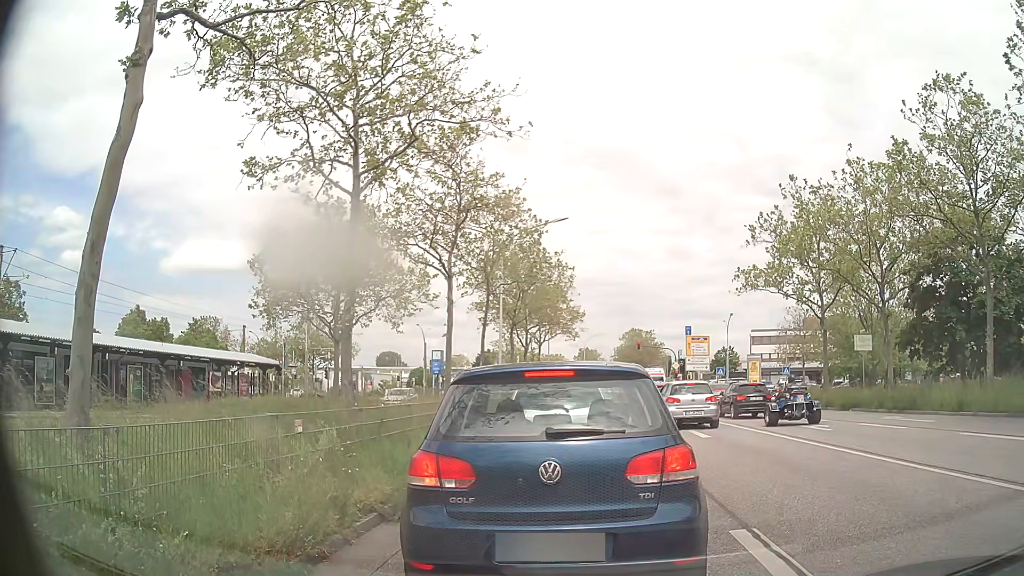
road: primary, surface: asphalt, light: Day
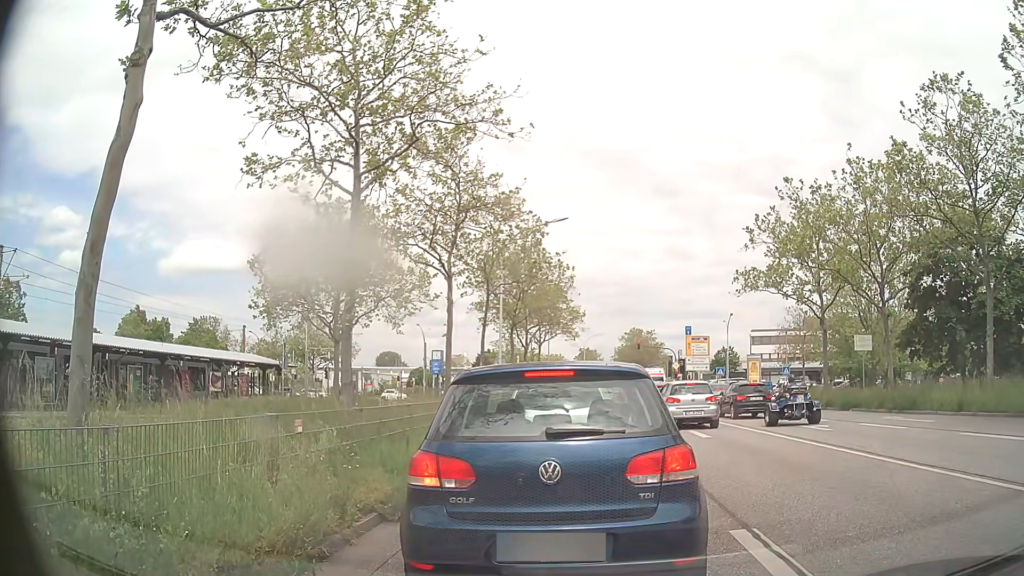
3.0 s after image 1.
(0.0, 0.0) m; 0°
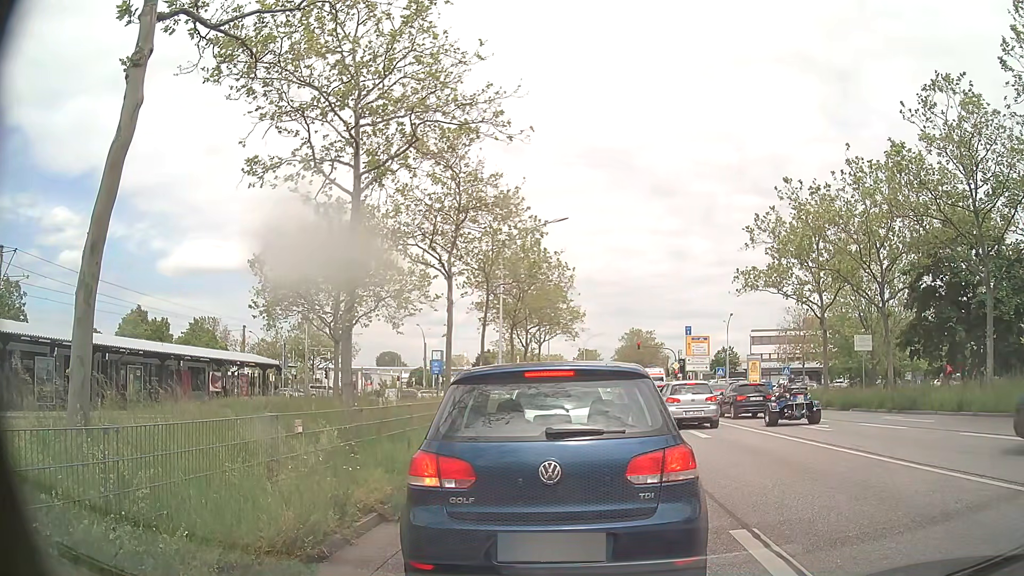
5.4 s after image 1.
(0.0, 0.0) m; 0°
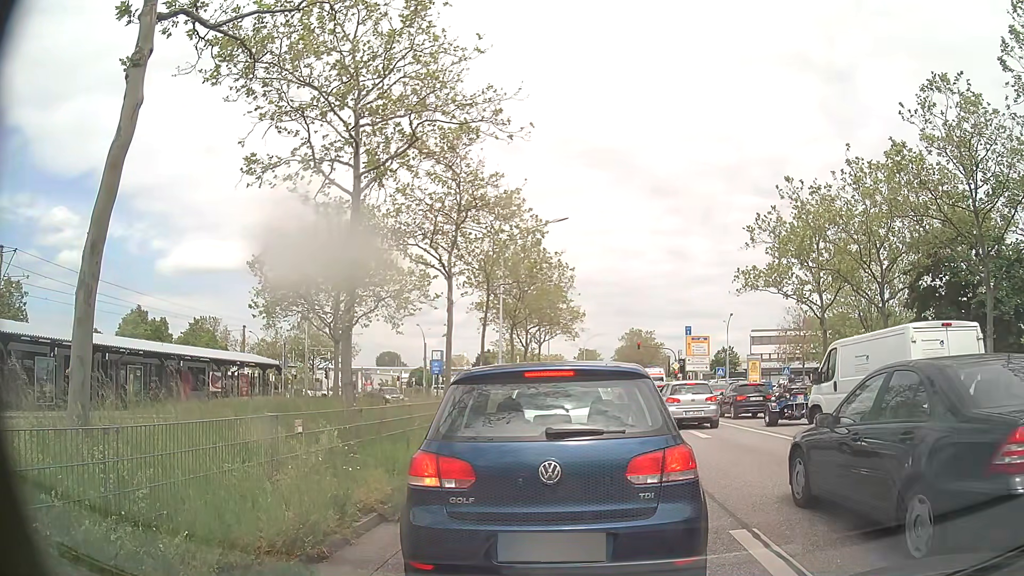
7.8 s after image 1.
(0.0, 0.0) m; 0°
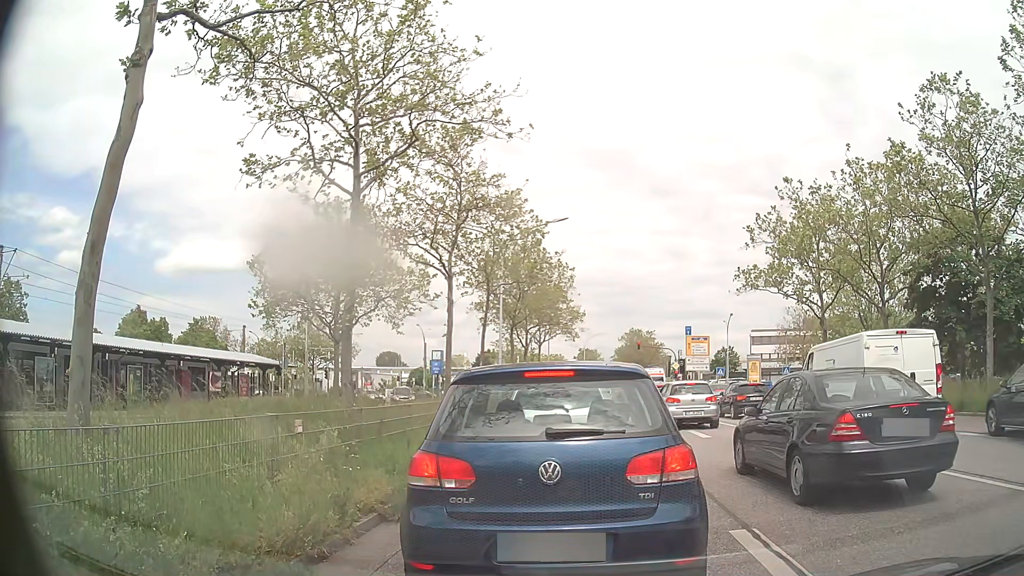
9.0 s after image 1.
(0.0, 0.0) m; 0°
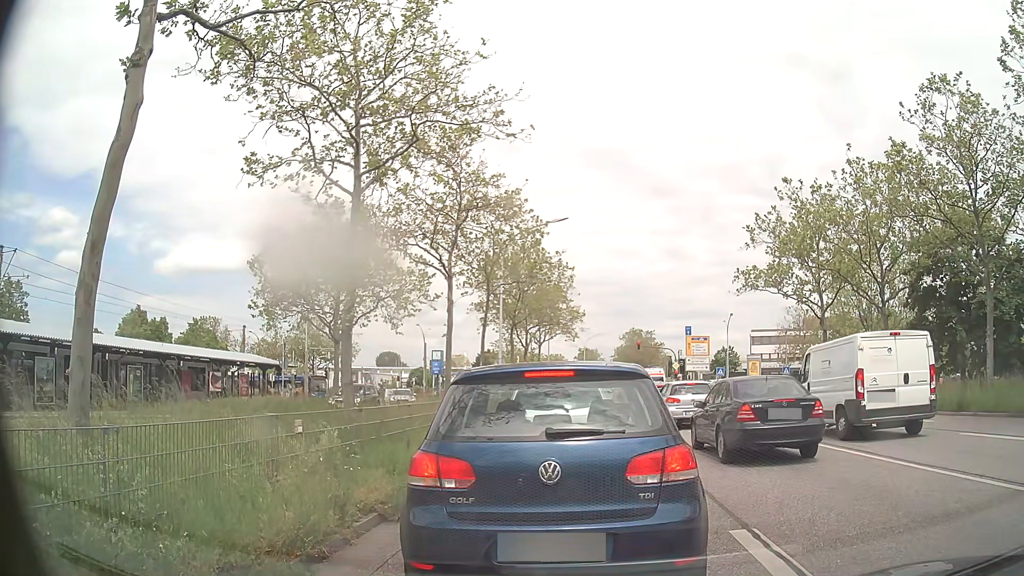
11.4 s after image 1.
(0.0, 0.0) m; 0°
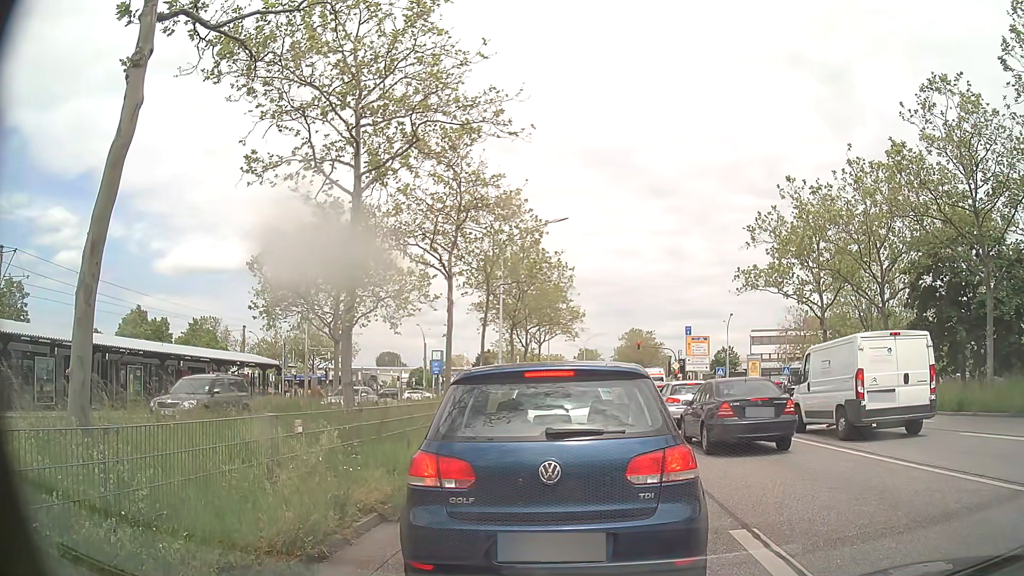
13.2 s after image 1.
(0.0, 0.0) m; 0°
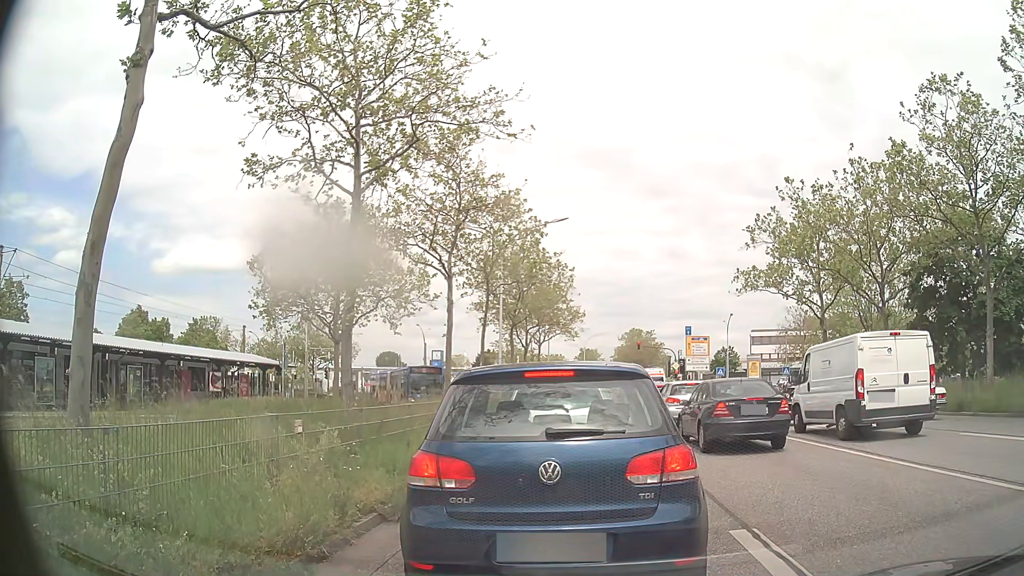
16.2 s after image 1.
(0.0, 0.0) m; 0°
